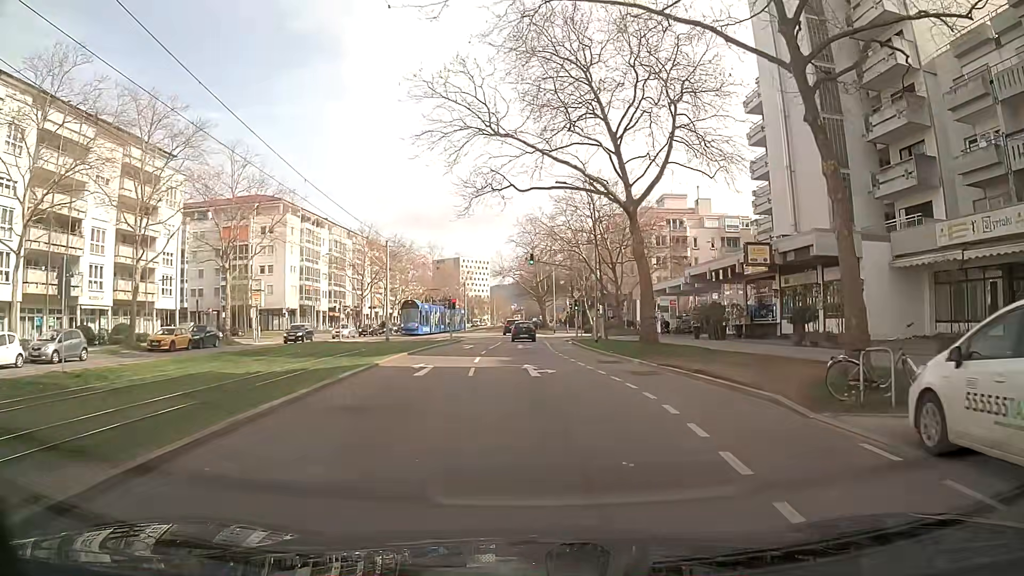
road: tertiary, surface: asphalt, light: Day
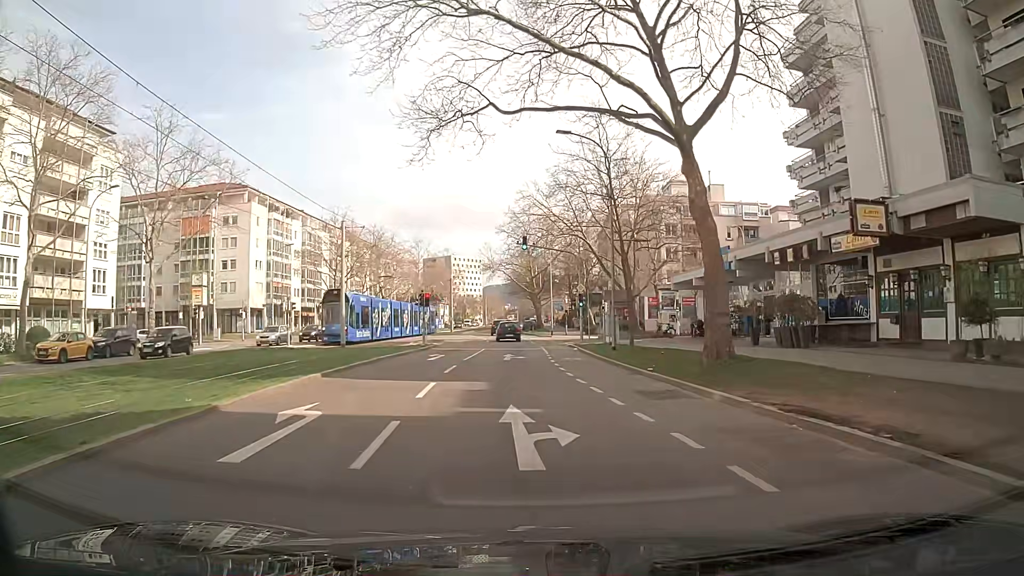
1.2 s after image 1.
(+0.1, +10.7) m; +1°
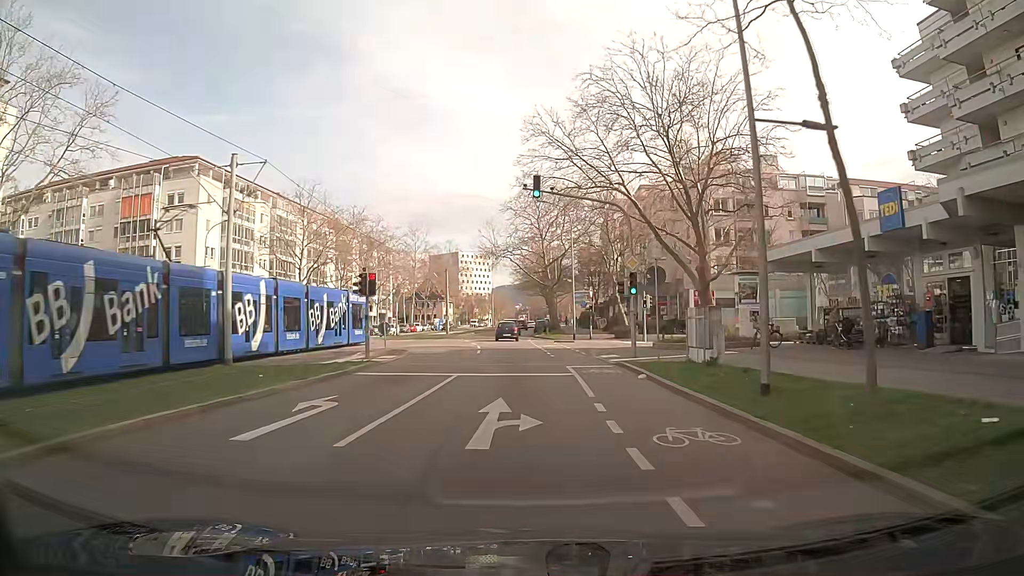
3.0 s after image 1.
(-0.2, +17.2) m; -2°
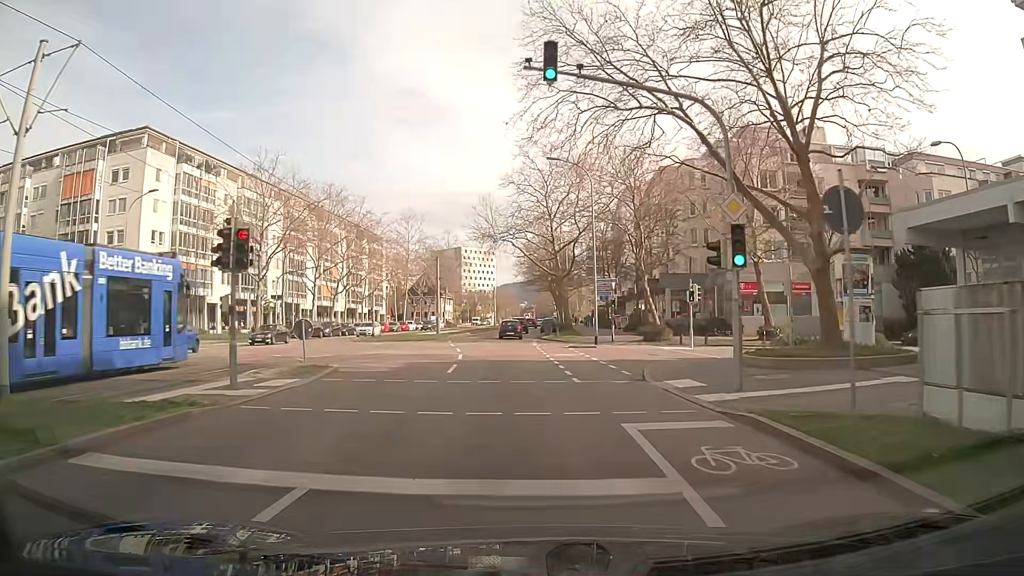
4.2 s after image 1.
(+0.1, +12.0) m; +1°
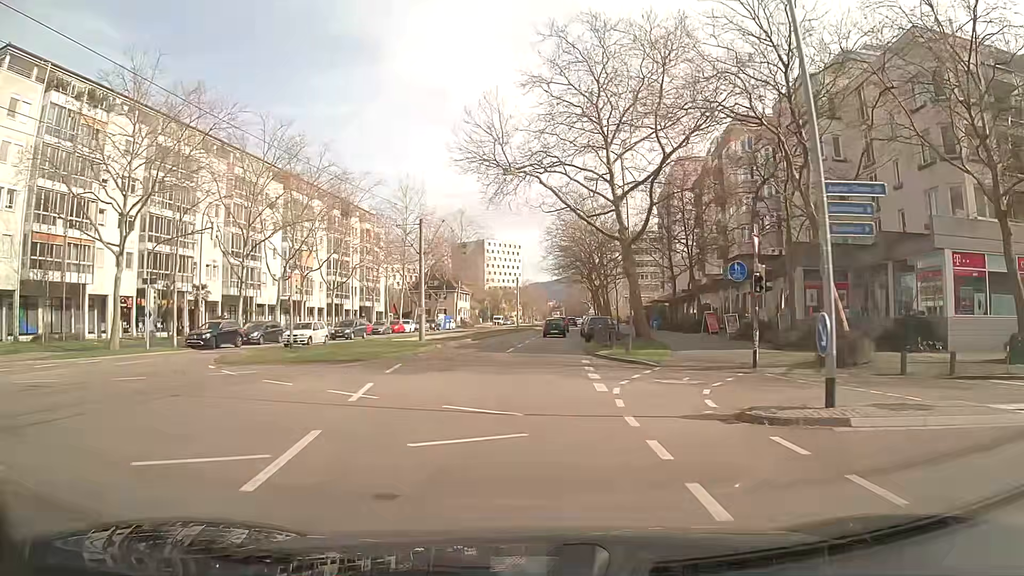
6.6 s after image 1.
(-0.9, +24.3) m; -4°
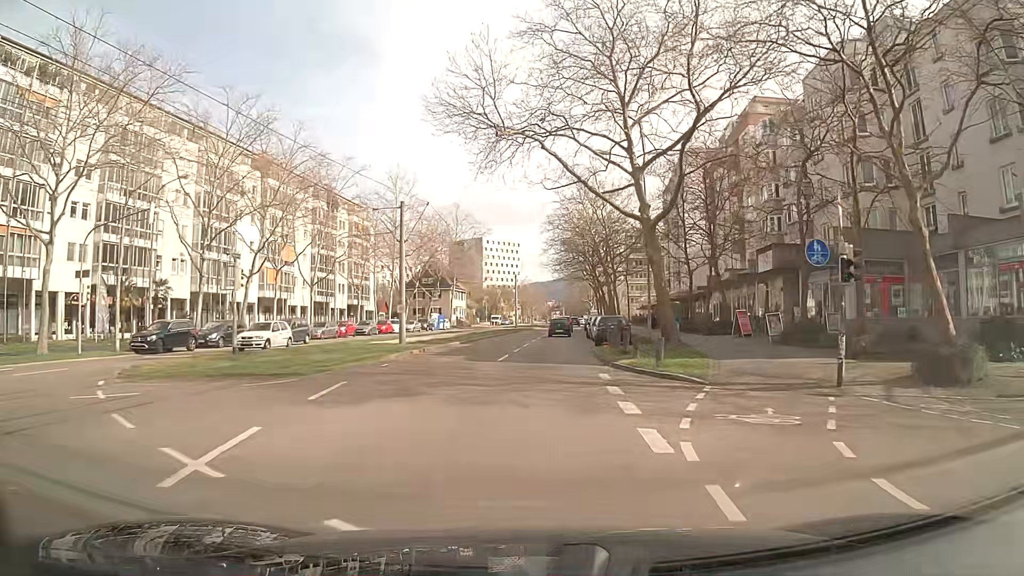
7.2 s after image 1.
(+0.1, +6.1) m; +1°
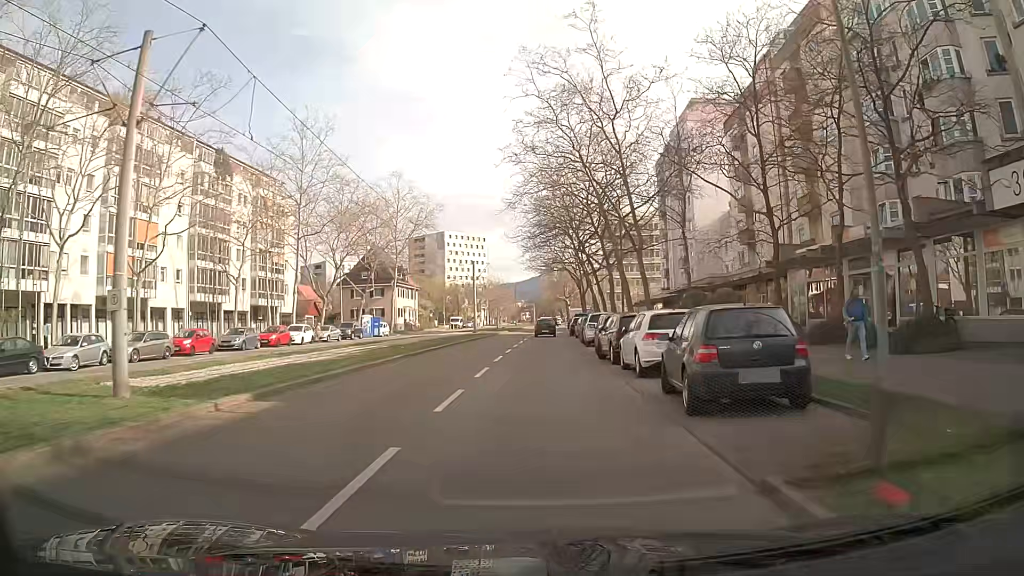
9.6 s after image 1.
(+0.5, +23.3) m; +2°
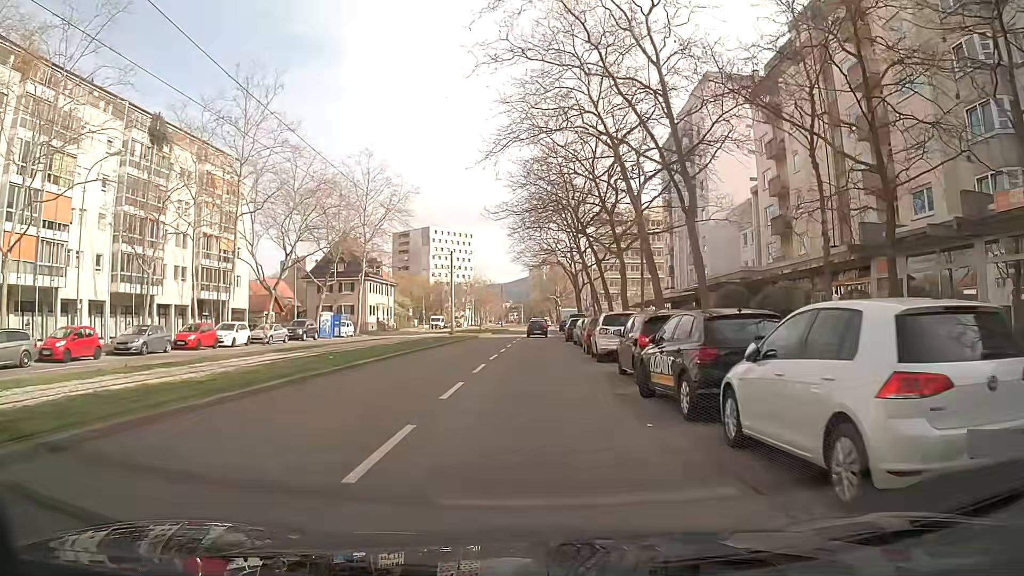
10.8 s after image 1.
(+0.1, +10.3) m; +1°
